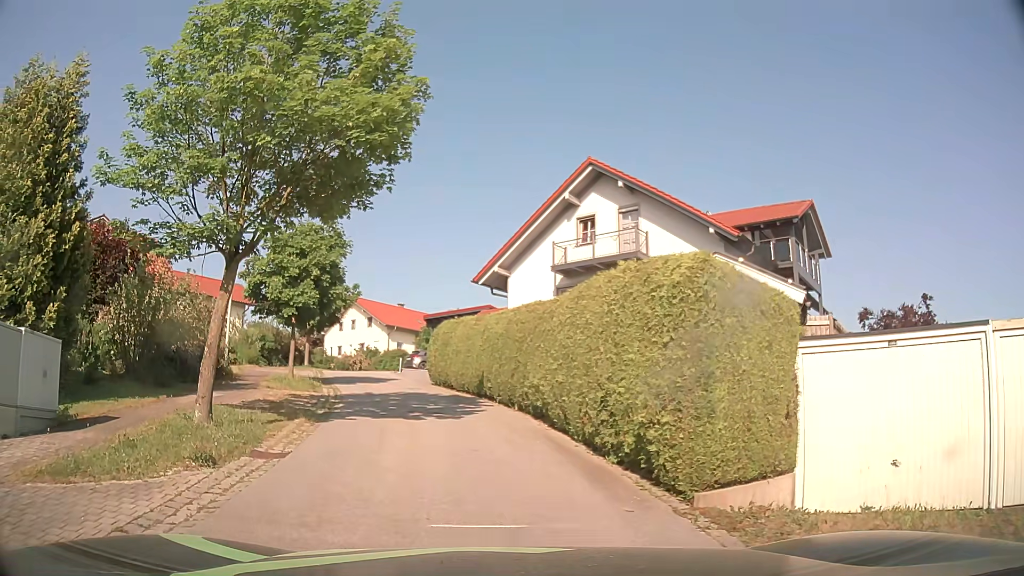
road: residential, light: Day
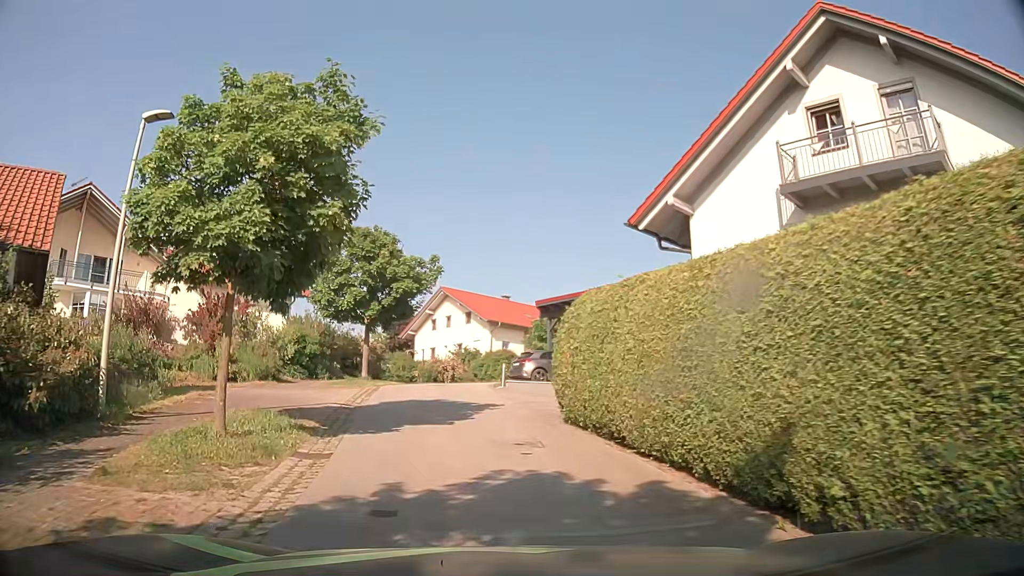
(-1.7, +13.9) m; -10°
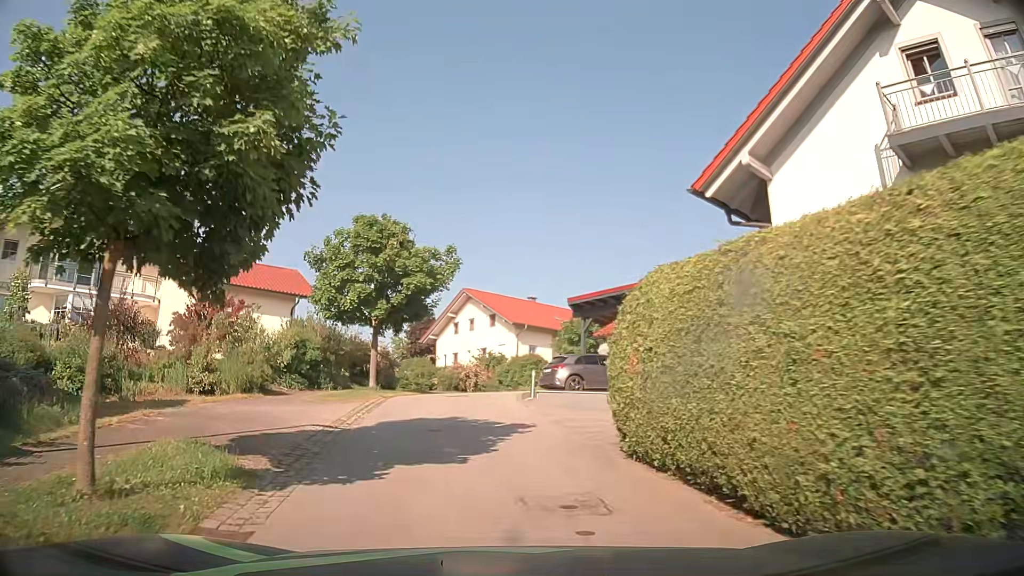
(0.0, +3.8) m; -2°
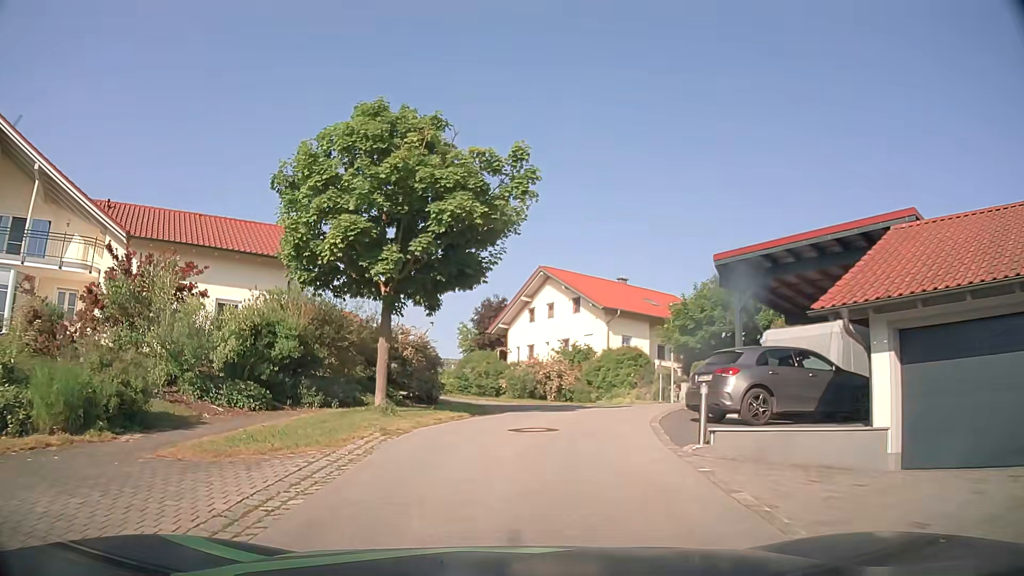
(-0.5, +11.2) m; -6°
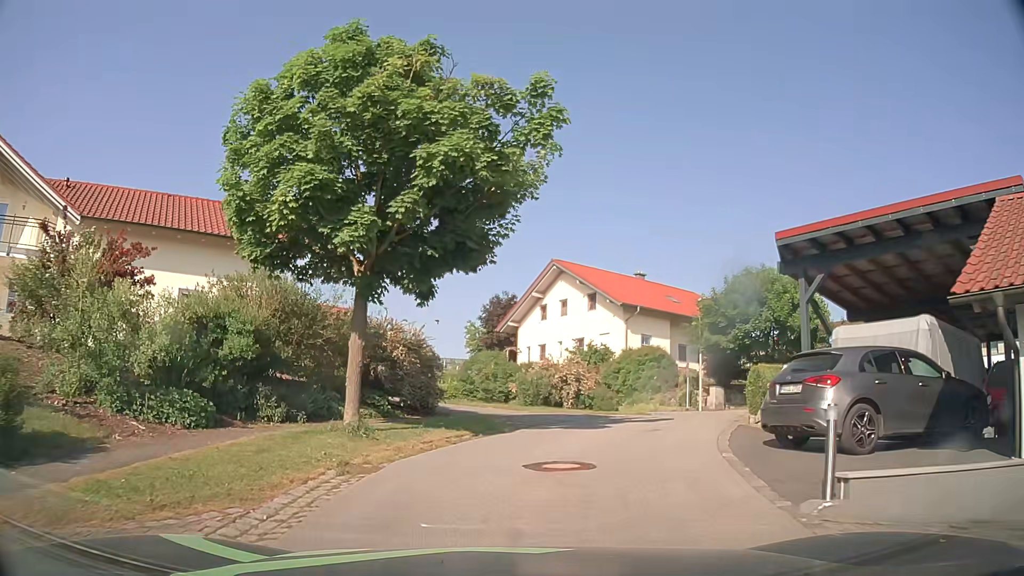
(0.0, +3.5) m; 0°
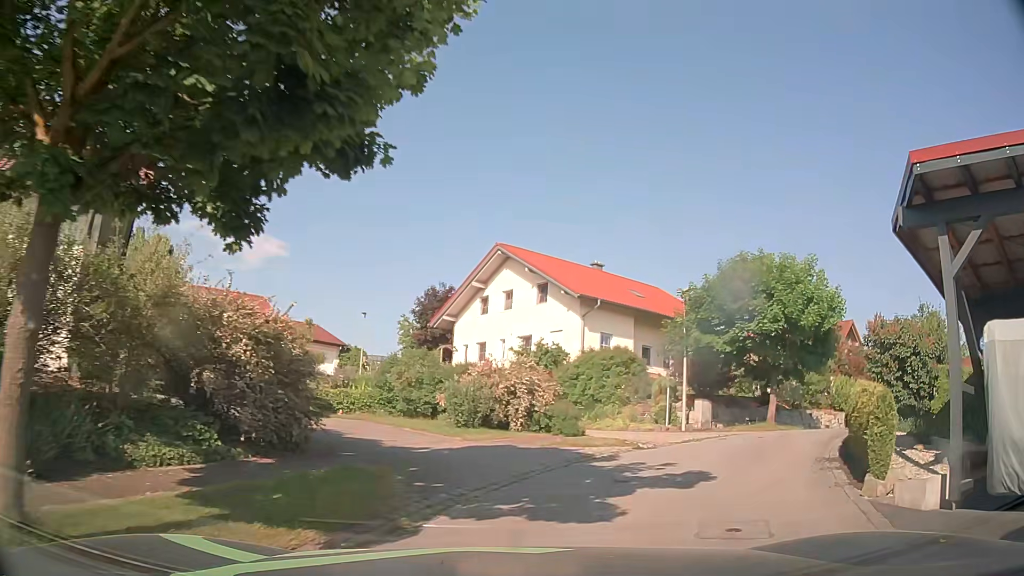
(+0.2, +6.8) m; +5°
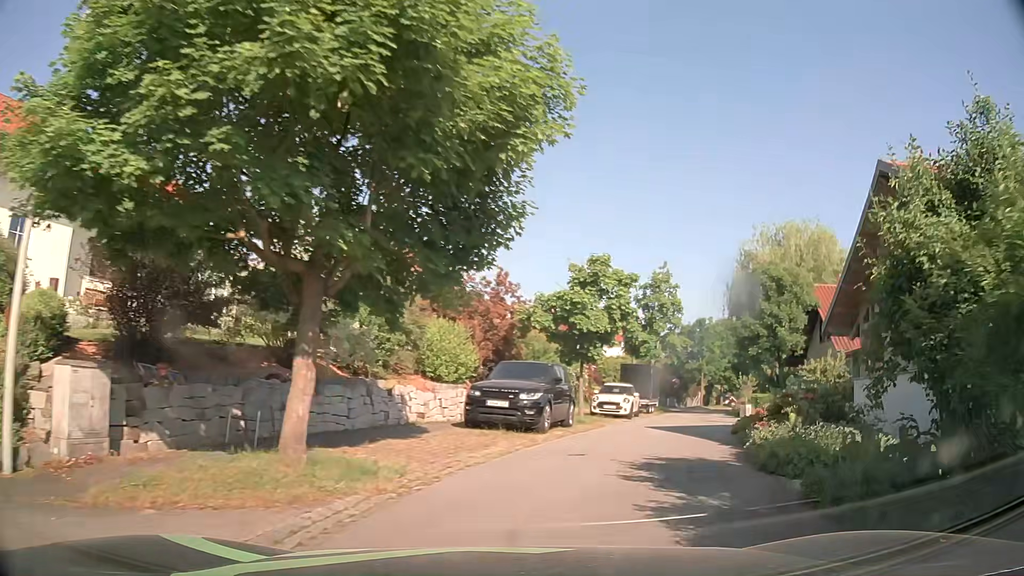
(+5.8, +16.7) m; +39°
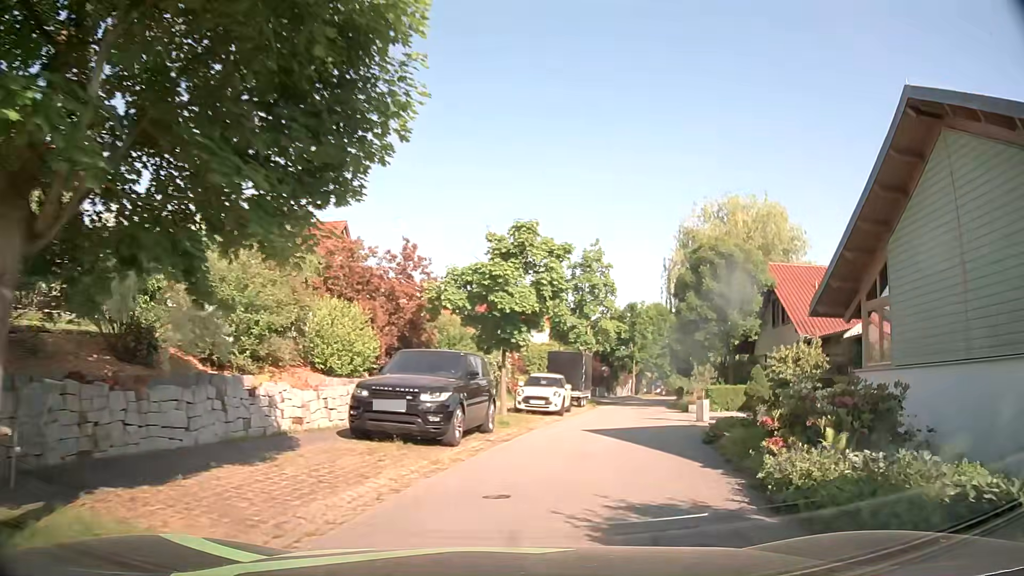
(+0.3, +4.0) m; +8°
(+1, +10) (+2, +20) (+4, +30) (+7, +39) (+9, +49) (+12, +59) (+15, +68) (+18, +78) (+20, +87) (+22, +97) m
